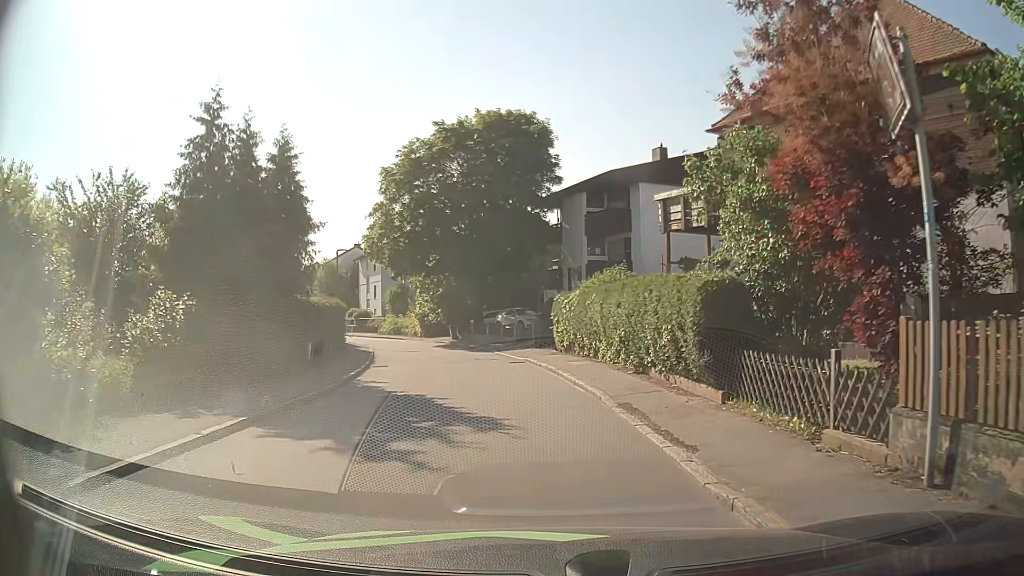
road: residential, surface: asphalt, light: Day
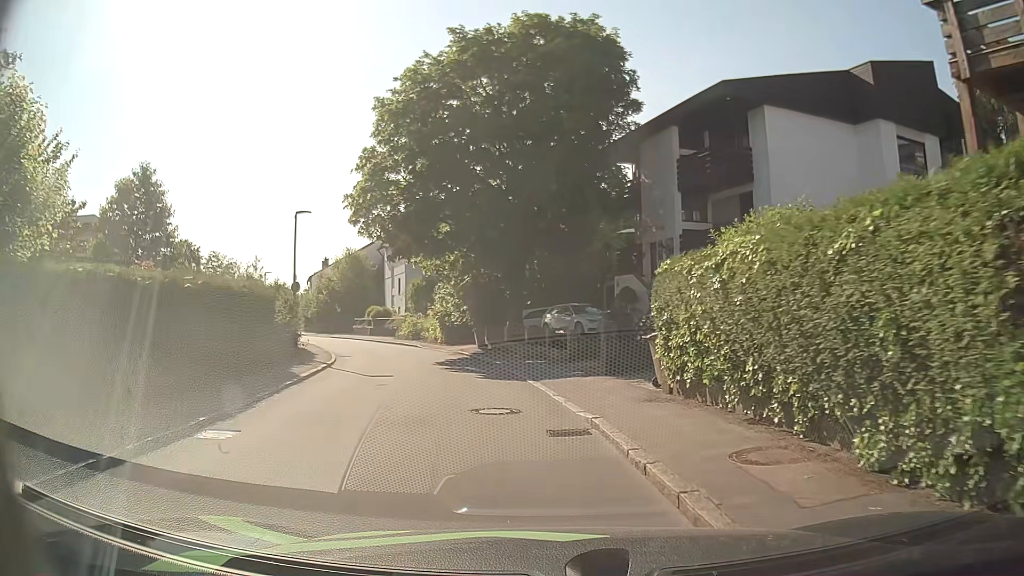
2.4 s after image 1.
(-0.4, +13.8) m; -5°
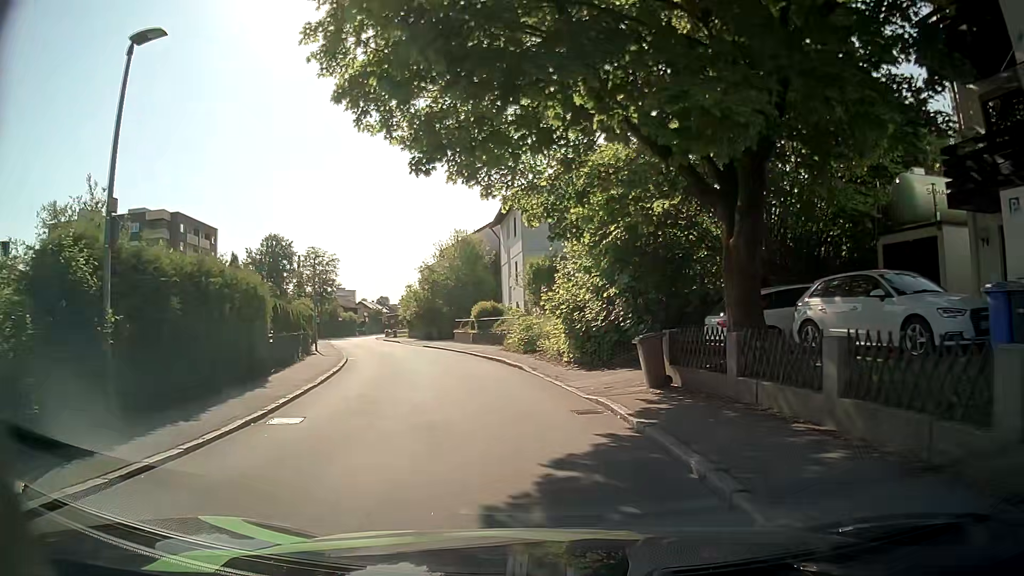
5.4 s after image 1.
(-1.7, +17.4) m; -12°
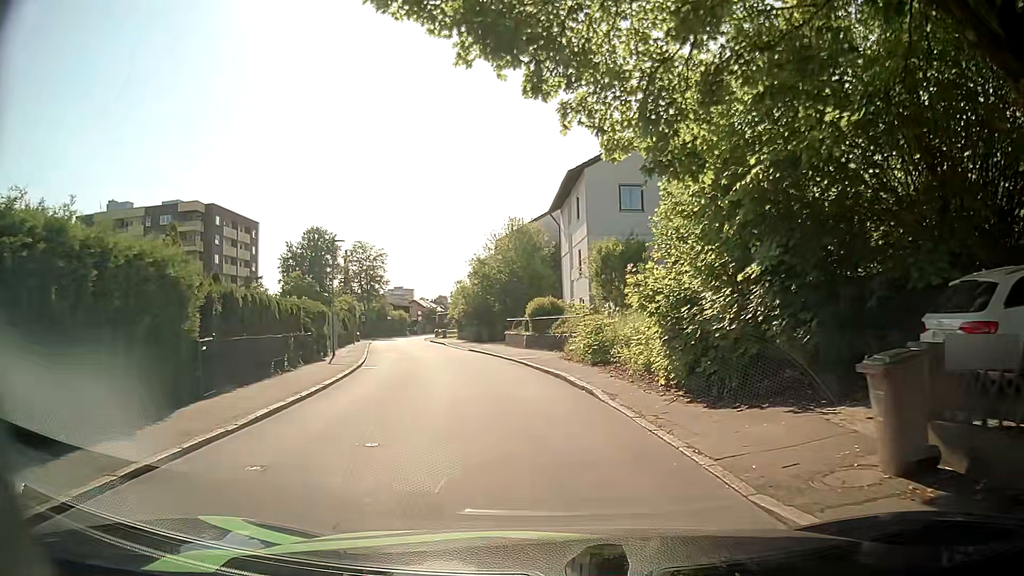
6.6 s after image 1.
(-0.3, +6.9) m; -6°
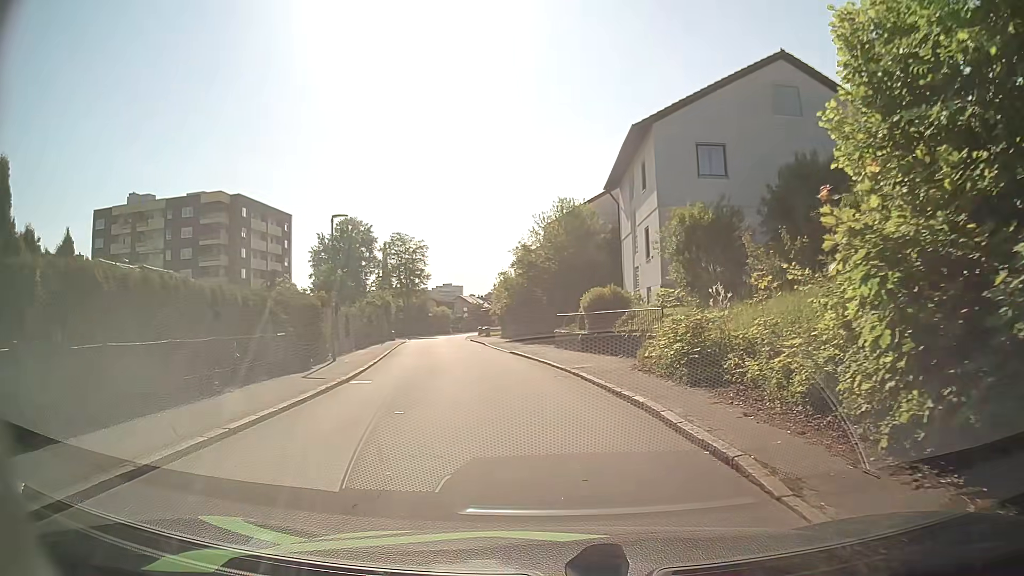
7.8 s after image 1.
(-0.1, +6.9) m; -1°
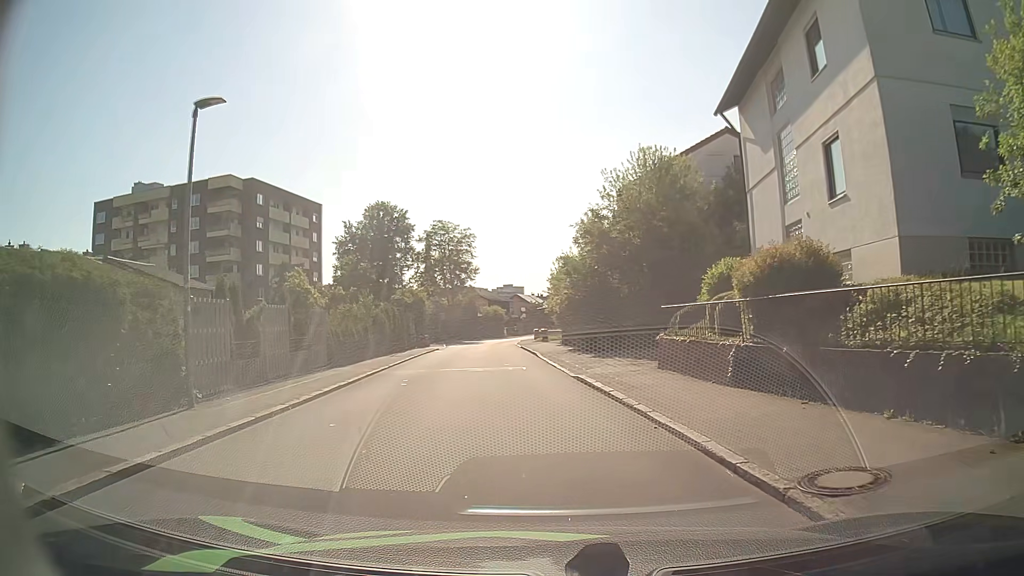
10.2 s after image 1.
(-1.2, +13.8) m; -7°
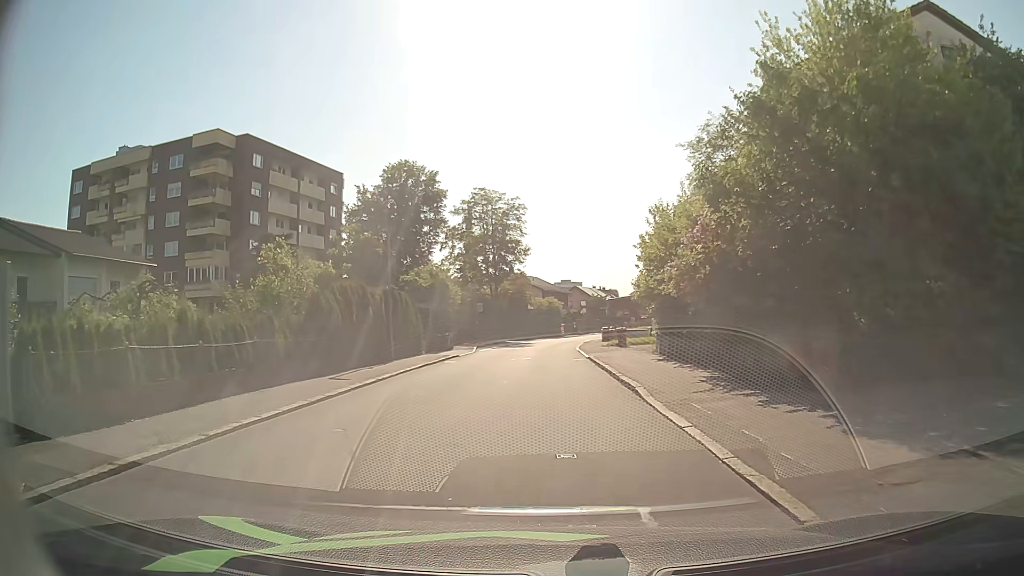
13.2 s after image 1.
(-0.9, +17.0) m; -5°
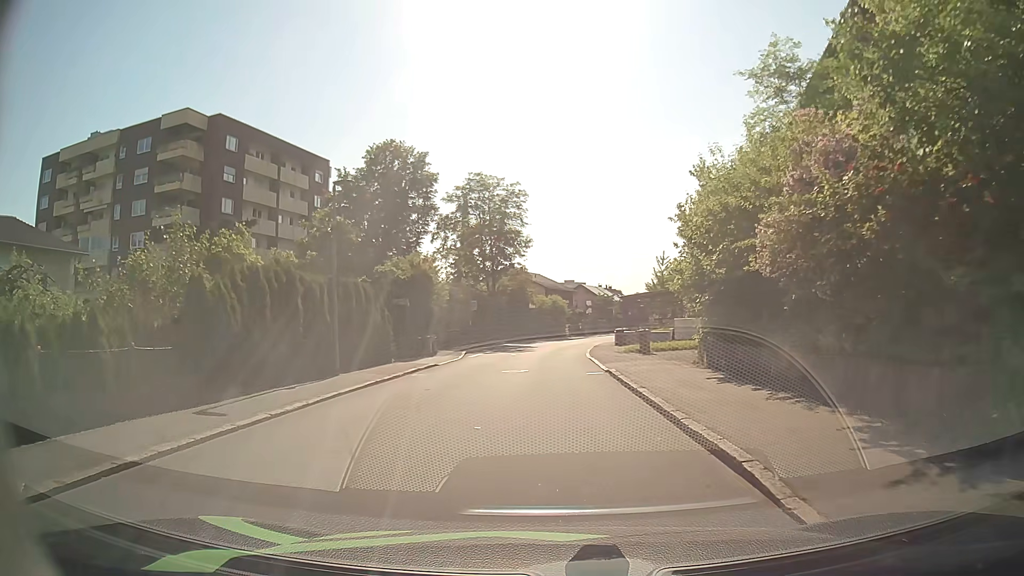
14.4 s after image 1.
(0.0, +6.8) m; 0°
(0, +10) (0, +20) (0, +30) (+1, +40) (+2, +50) (+4, +60) (+7, +69) (+9, +79) (+12, +89) (+15, +98) m
